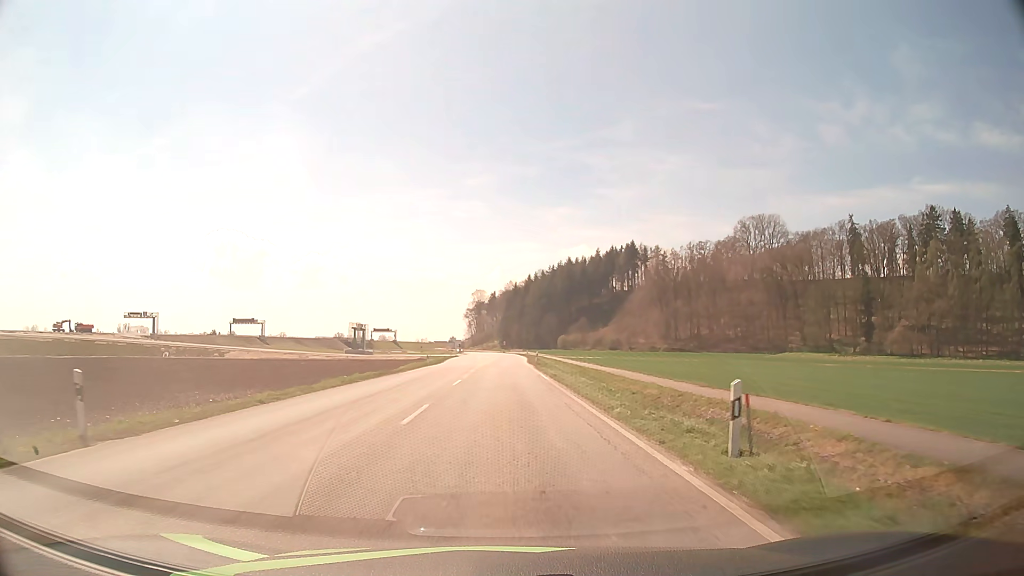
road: tertiary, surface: asphalt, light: Day
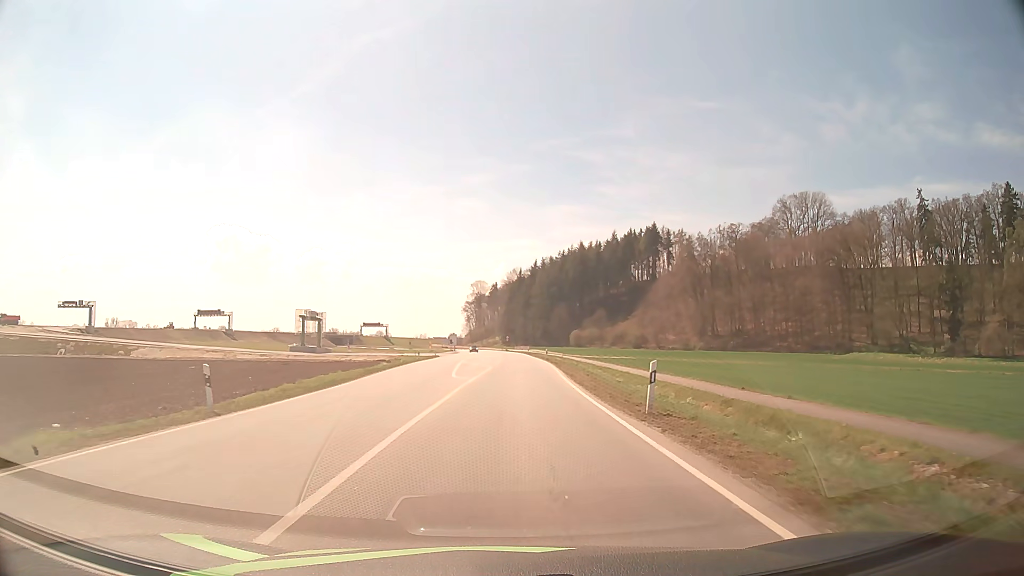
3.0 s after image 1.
(-0.1, +43.1) m; 0°
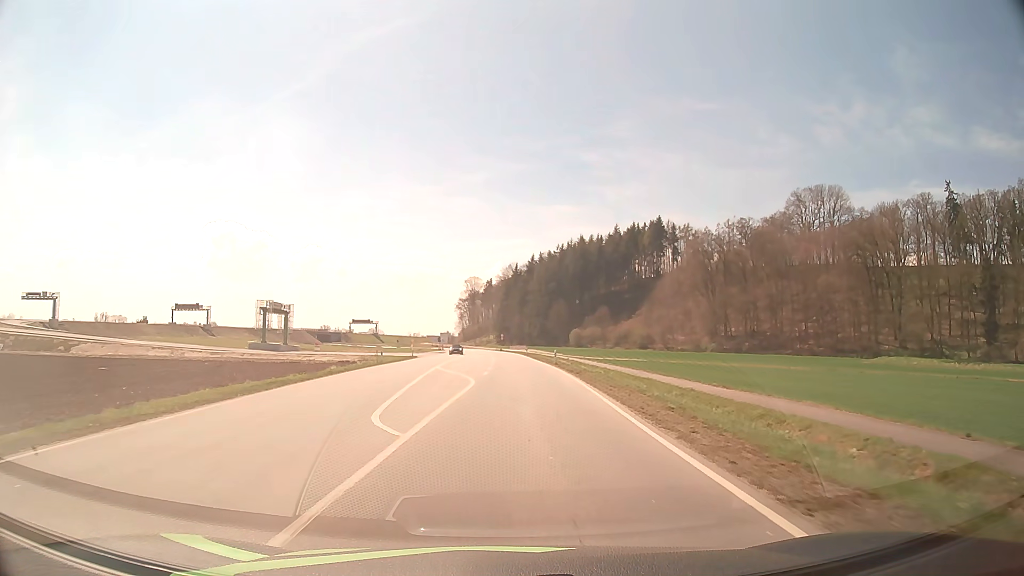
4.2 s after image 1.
(+0.1, +17.0) m; 0°
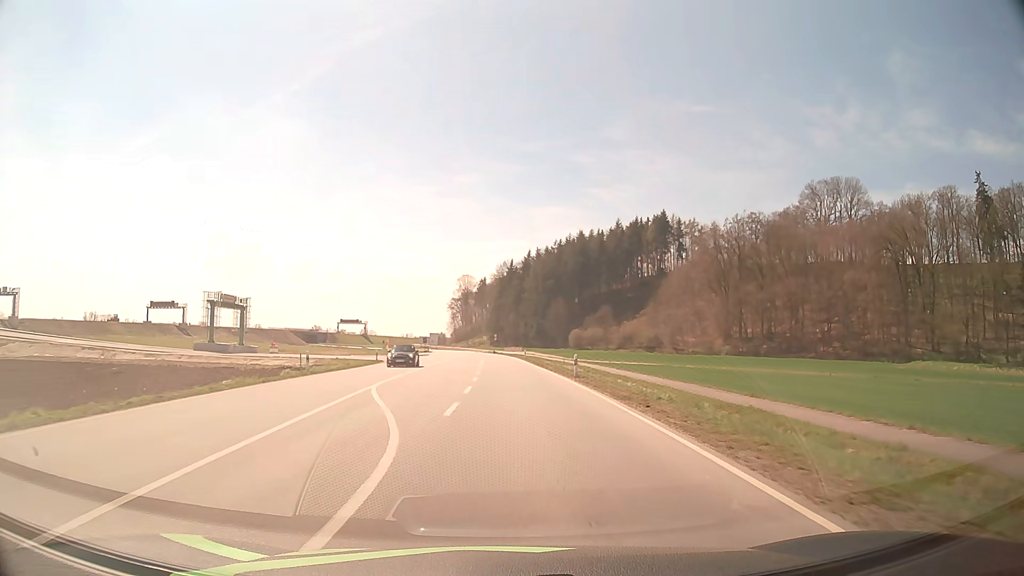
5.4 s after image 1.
(+0.1, +17.0) m; 0°
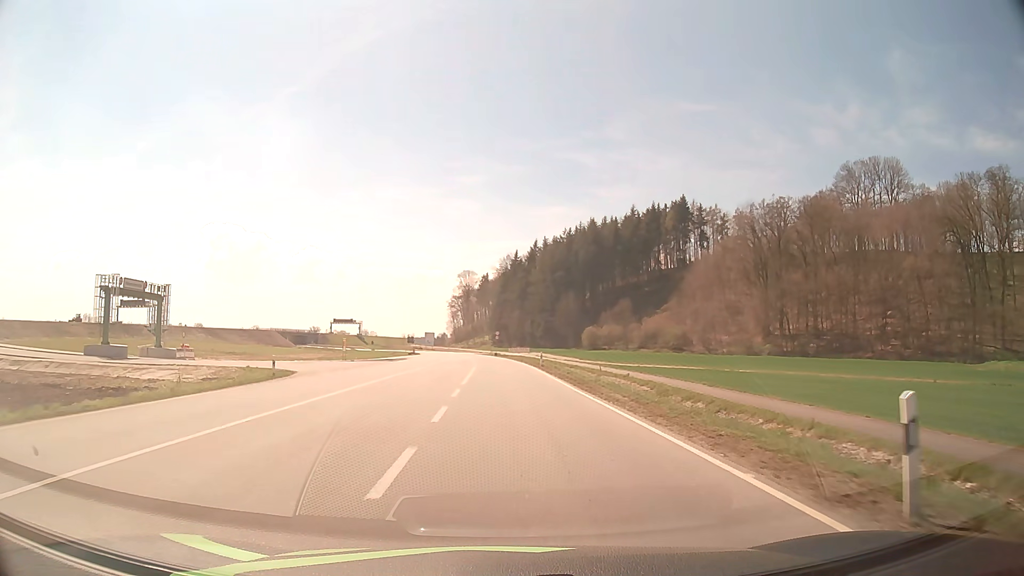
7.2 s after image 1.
(0.0, +25.3) m; 0°
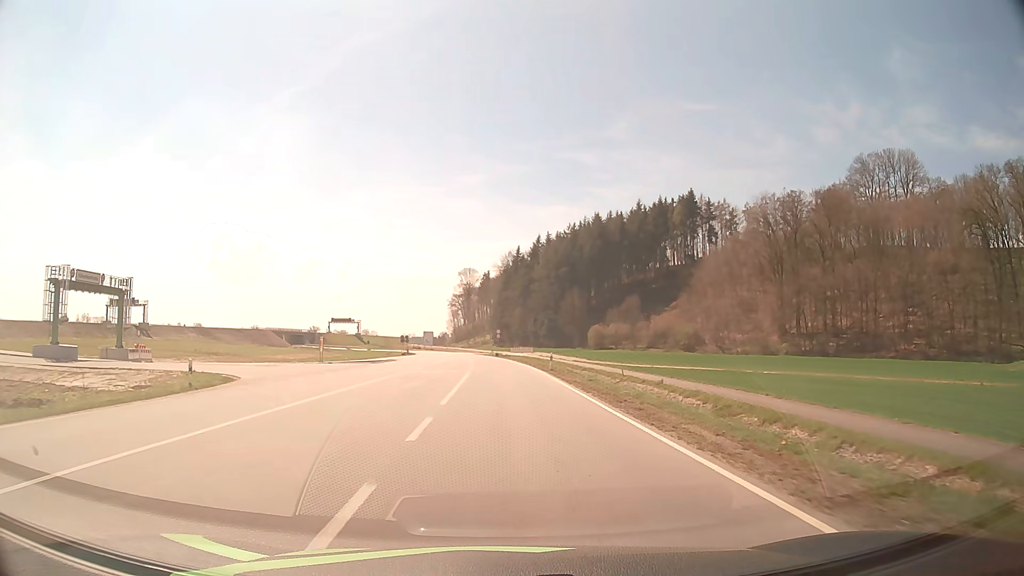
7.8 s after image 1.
(0.0, +8.4) m; 0°
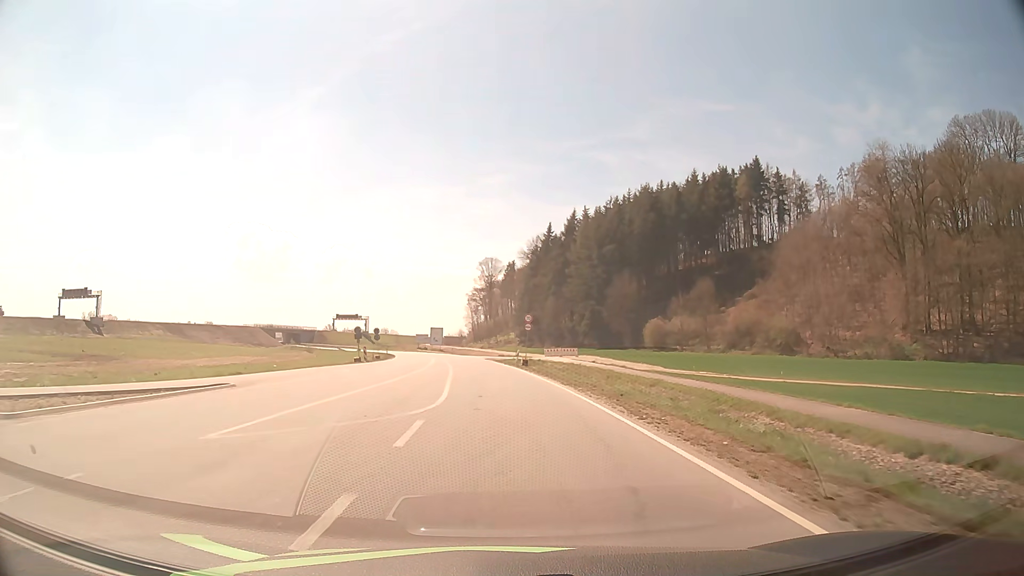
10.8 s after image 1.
(-0.7, +41.9) m; -2°
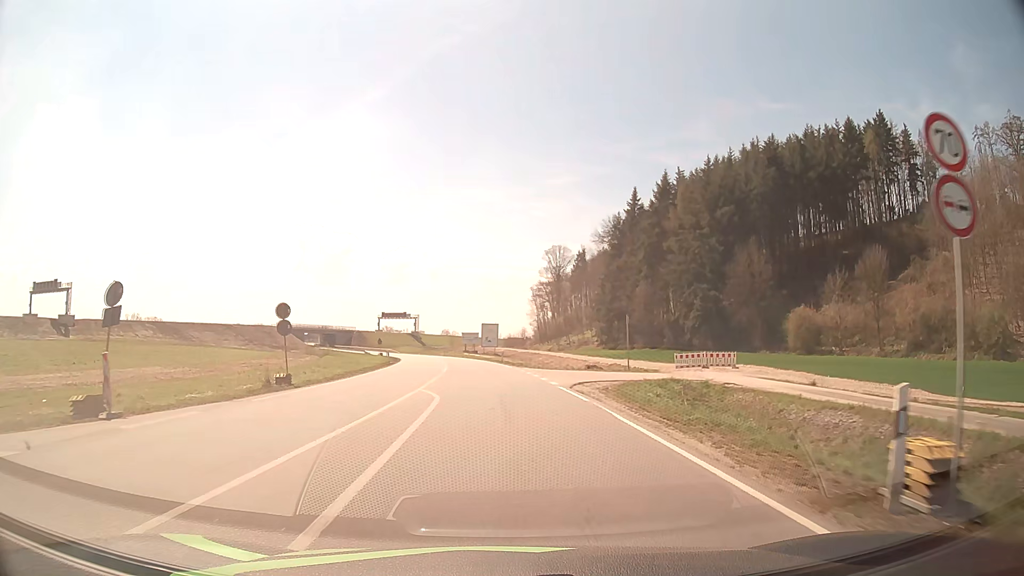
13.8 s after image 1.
(-1.9, +41.1) m; -5°
(0, +10) (0, +20) (-1, +30) (-2, +40) (-3, +50) (-4, +60) (-5, +70) (-7, +80) (-9, +89) (-11, +99) m
